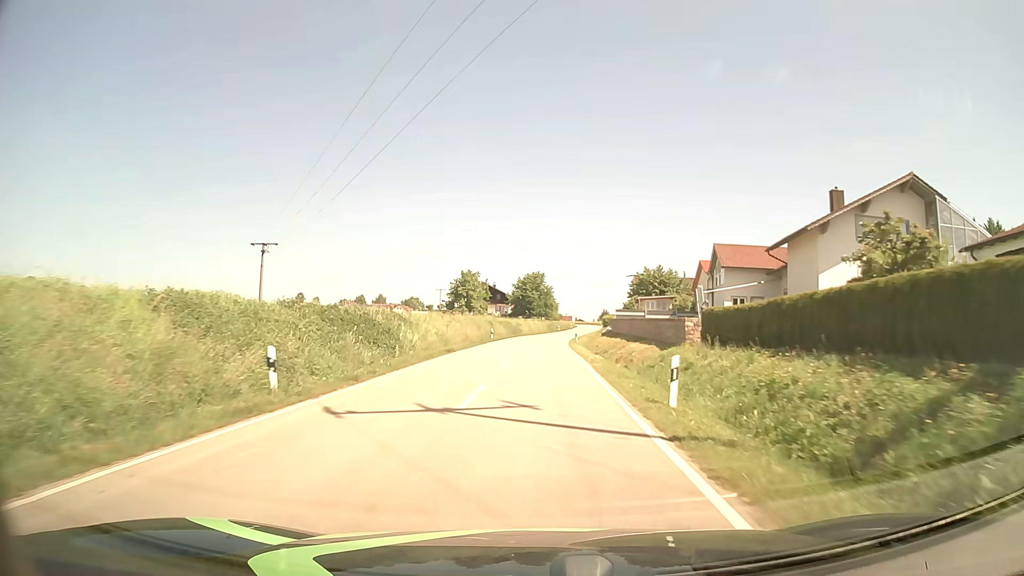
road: tertiary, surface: asphalt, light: Day
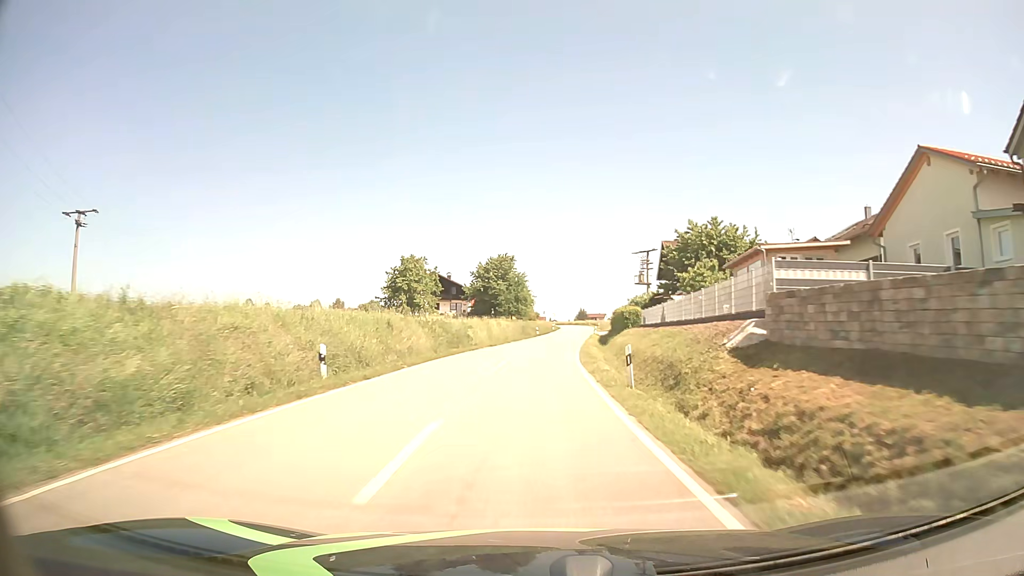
(+0.7, +41.2) m; +2°
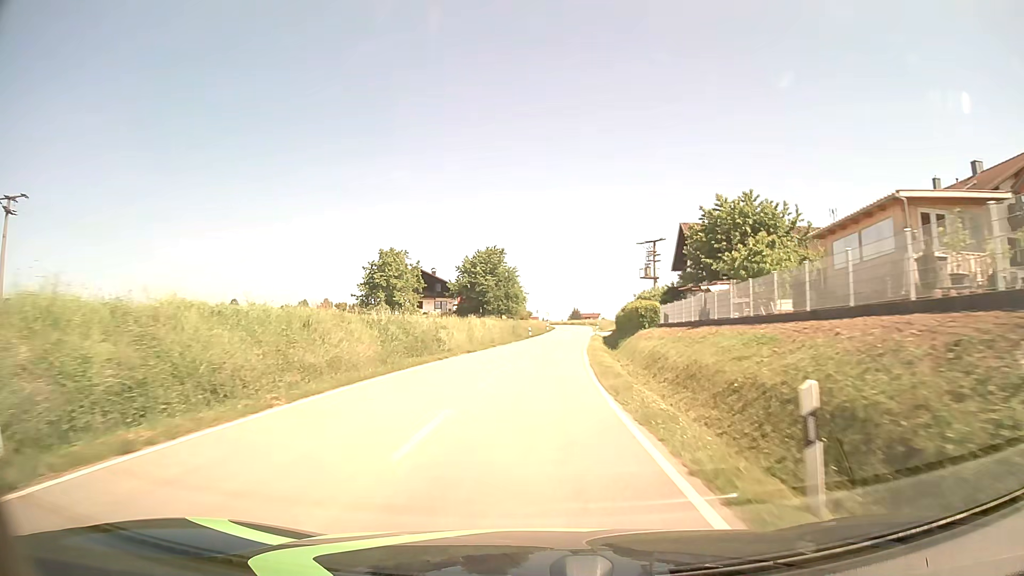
(0.0, +10.6) m; 0°
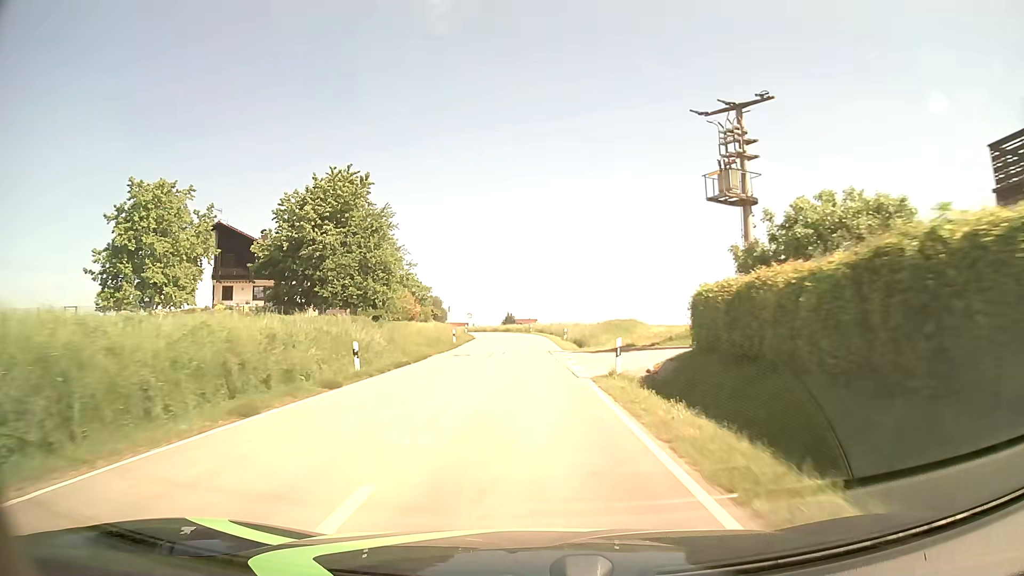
(+2.8, +52.7) m; +6°
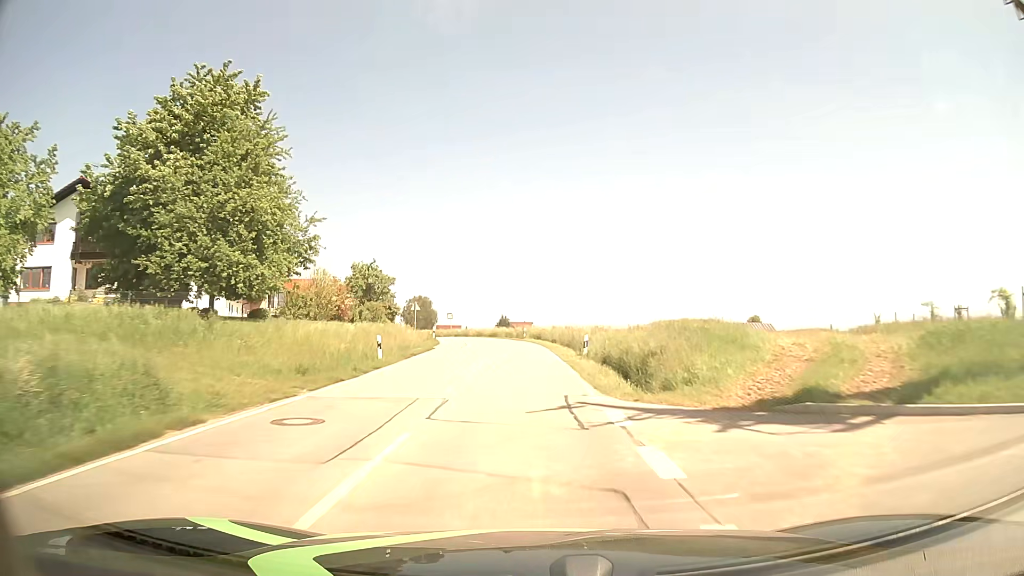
(0.0, +20.4) m; 0°
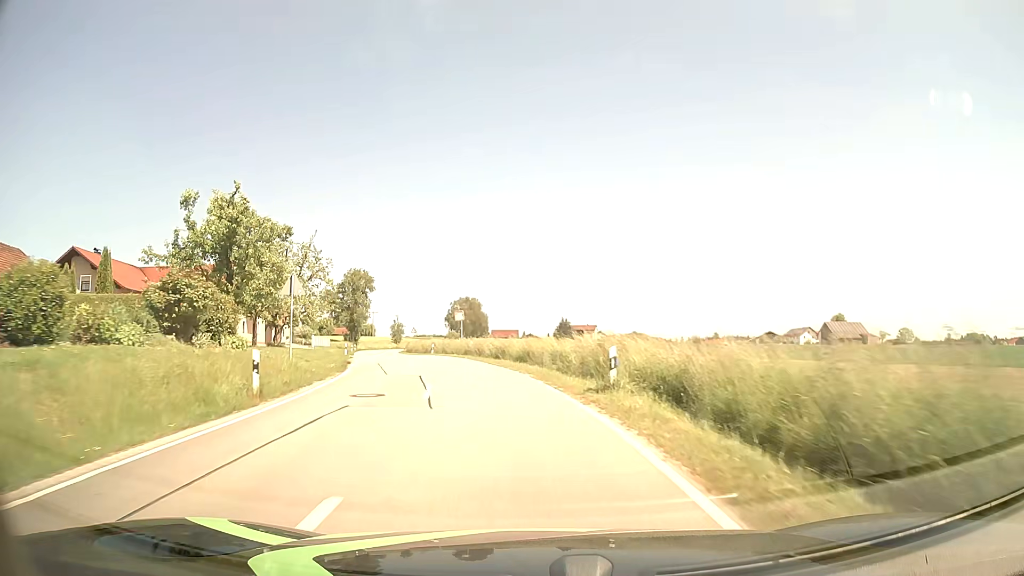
(-0.7, +39.2) m; -4°
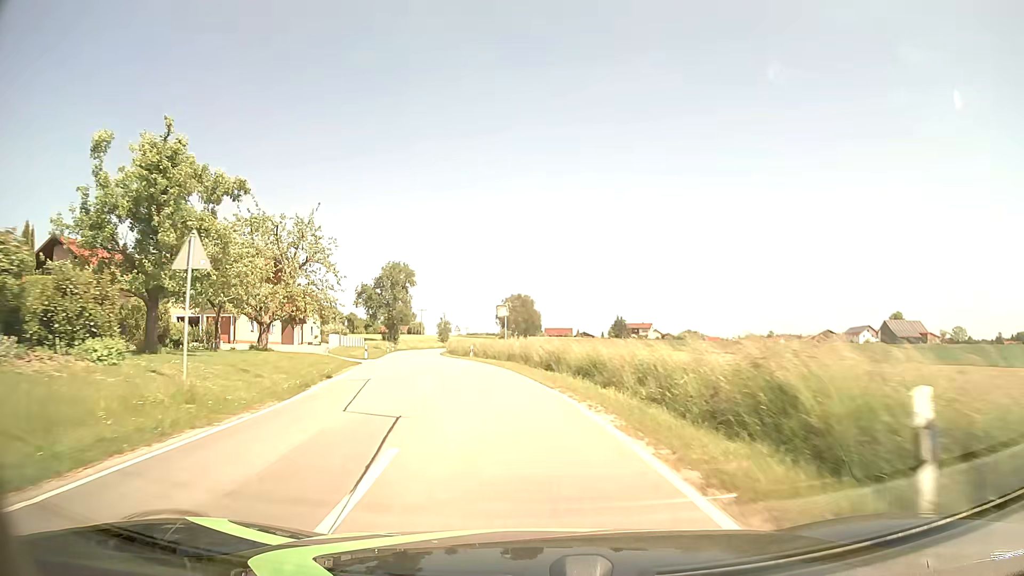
(-0.4, +9.7) m; -4°
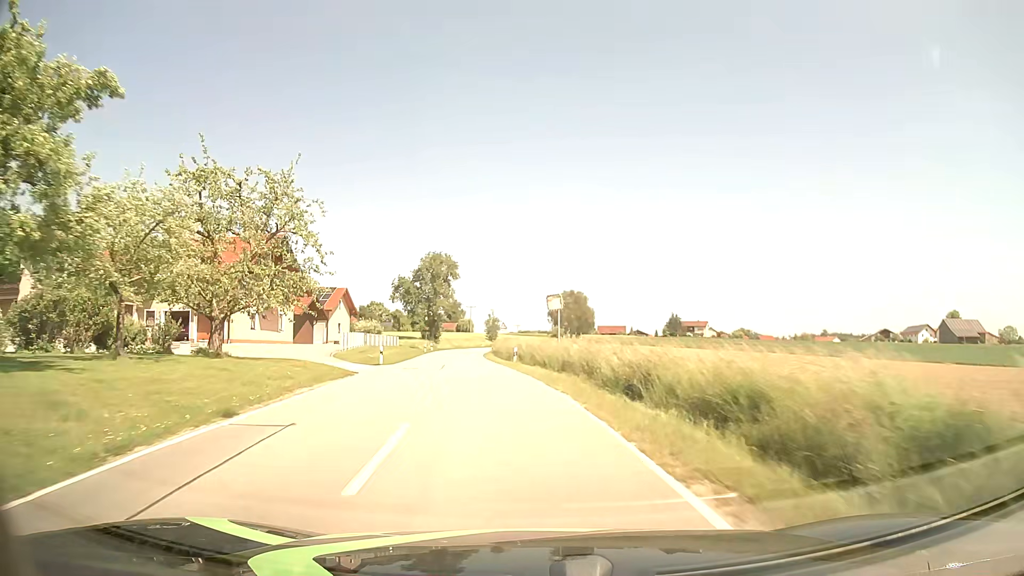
(-0.4, +9.7) m; -4°
(0, +10) (-1, +20) (-3, +30) (-4, +40) (-5, +50) (-6, +60) (-7, +70) (-8, +80) (-9, +90) (-9, +100) m
